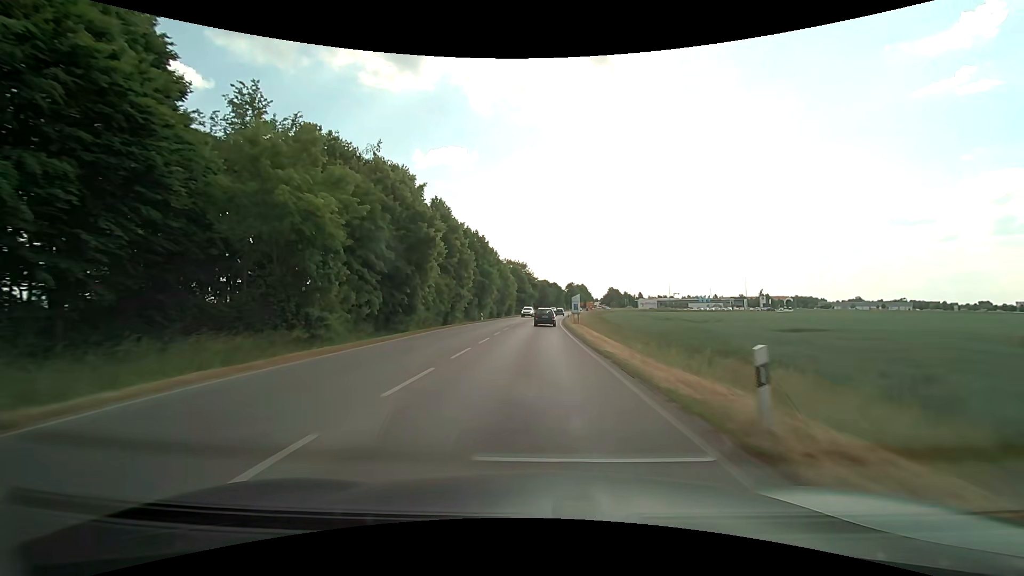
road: secondary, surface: asphalt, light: Day
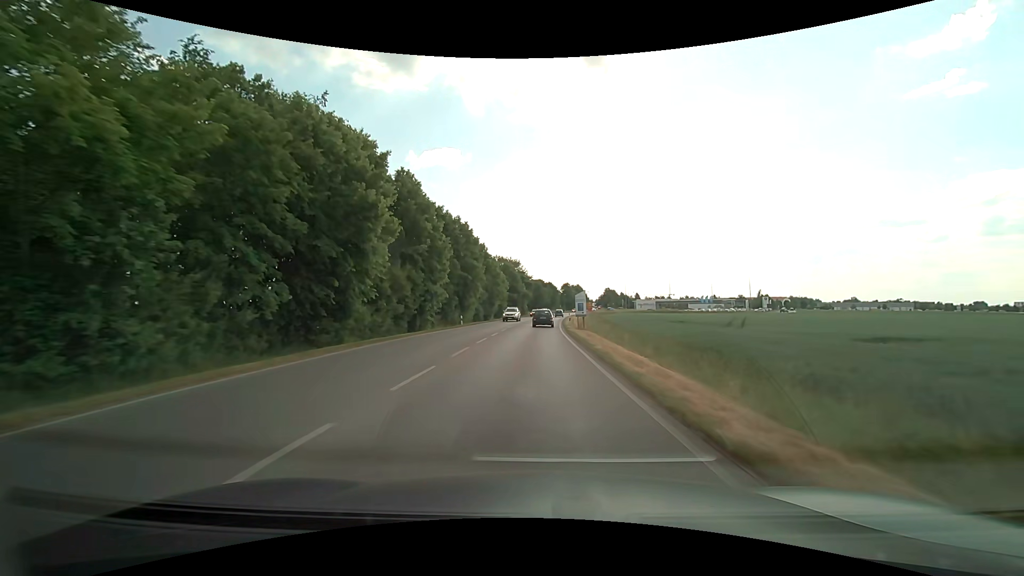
(0.0, +11.4) m; 0°
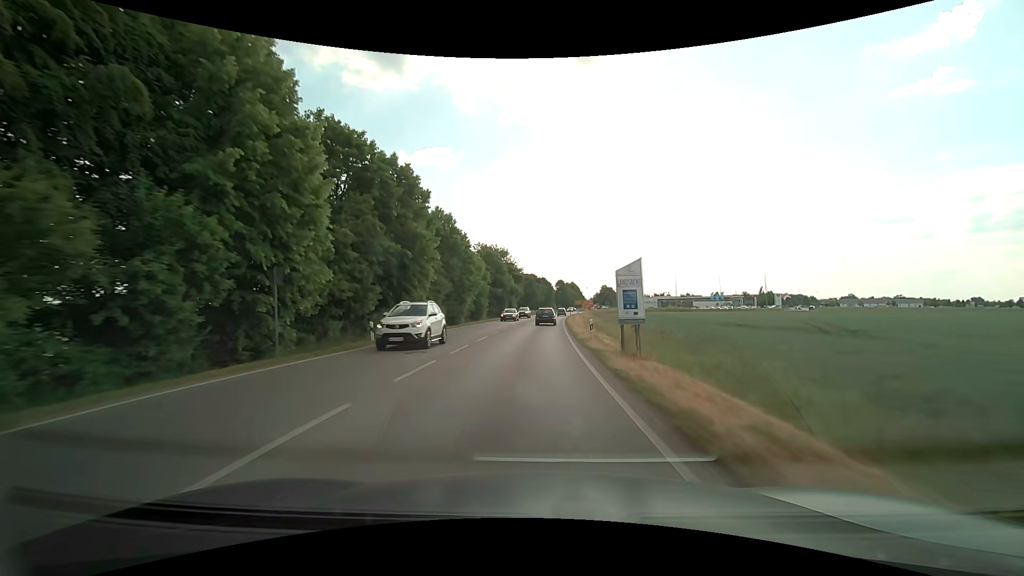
(+0.2, +22.9) m; +1°
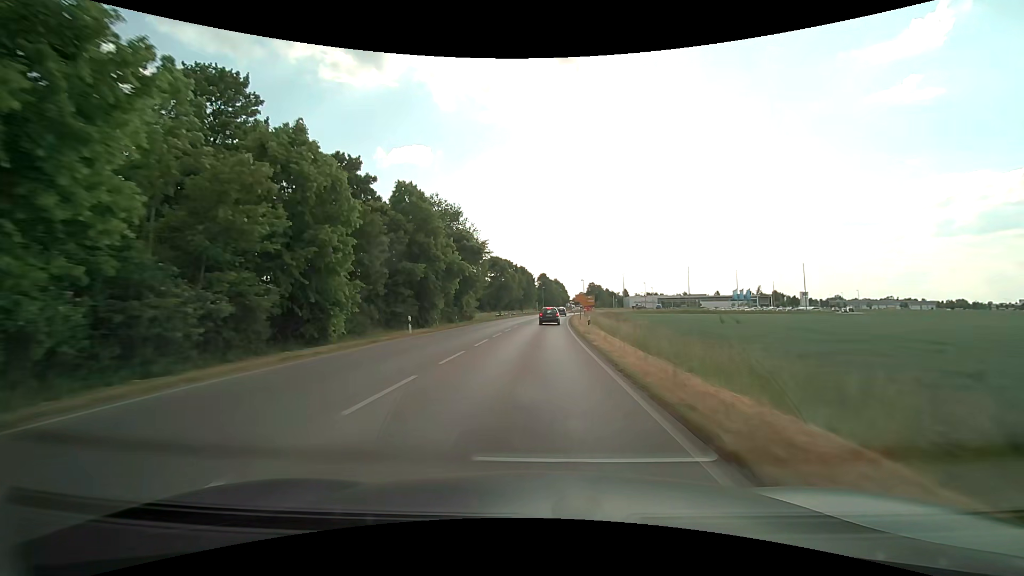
(+0.7, +44.7) m; +2°
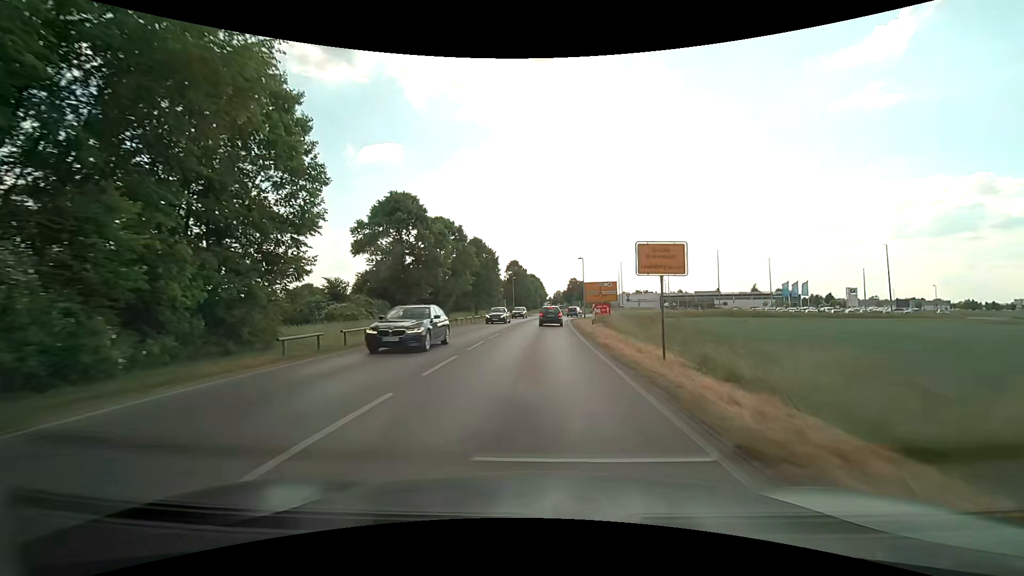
(+1.3, +49.7) m; +3°
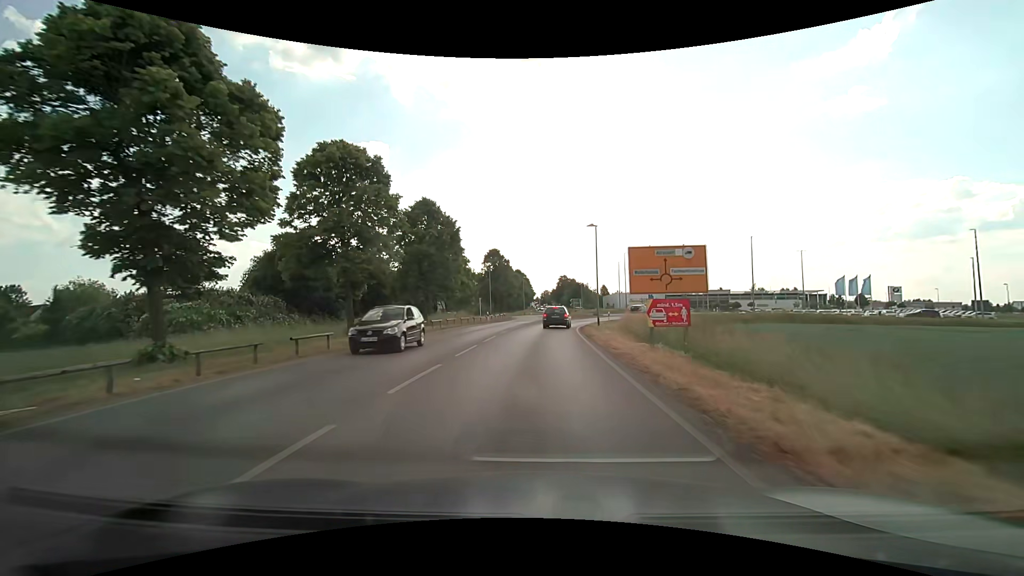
(+0.3, +25.8) m; +1°
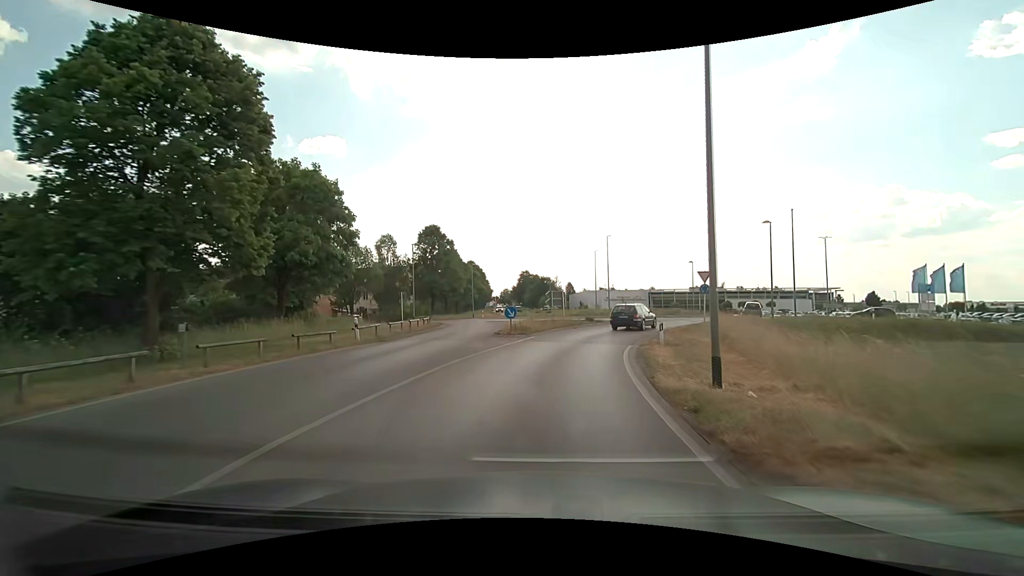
(+0.6, +29.2) m; +4°
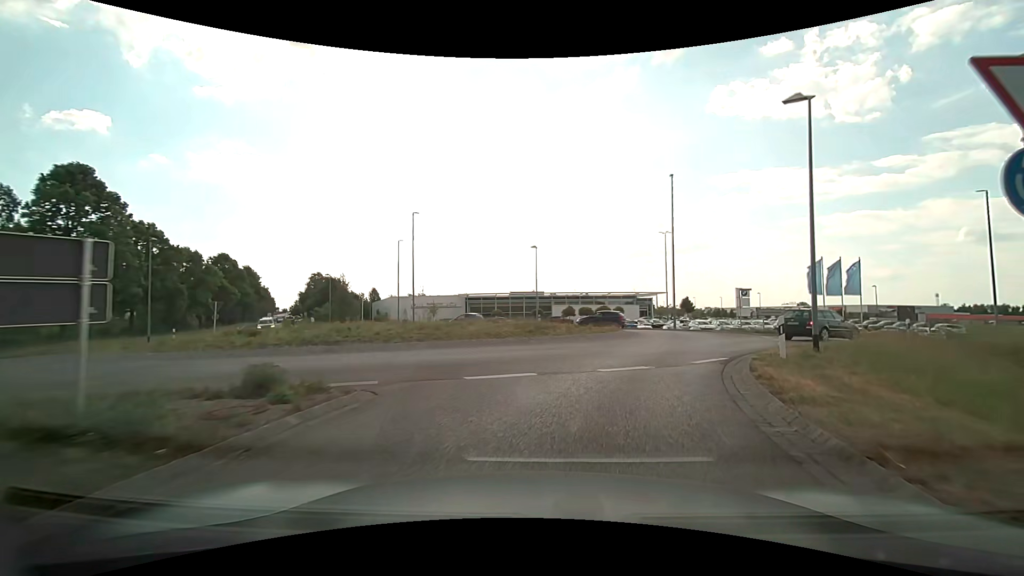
(+4.2, +28.1) m; +20°
